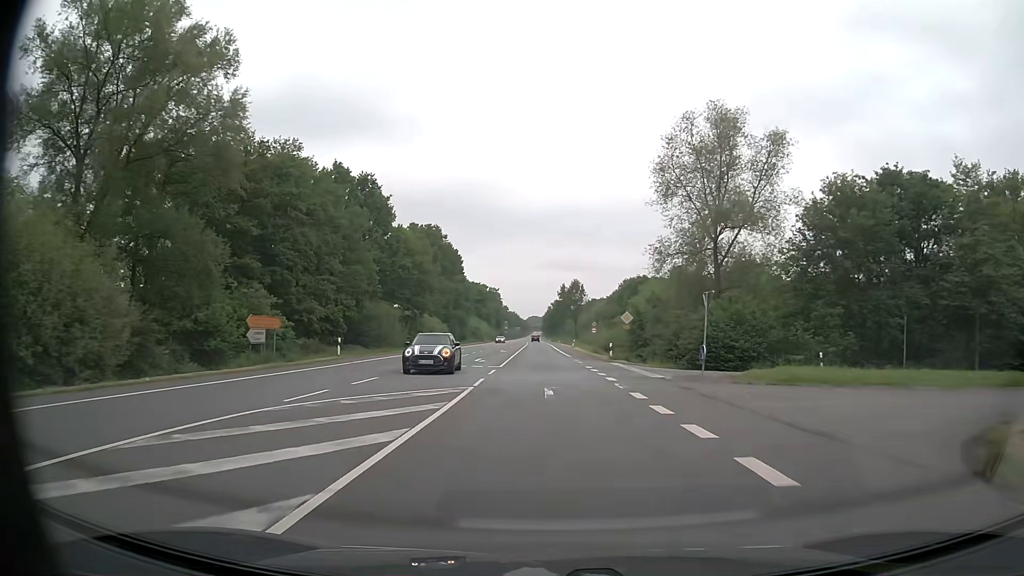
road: primary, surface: asphalt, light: Day
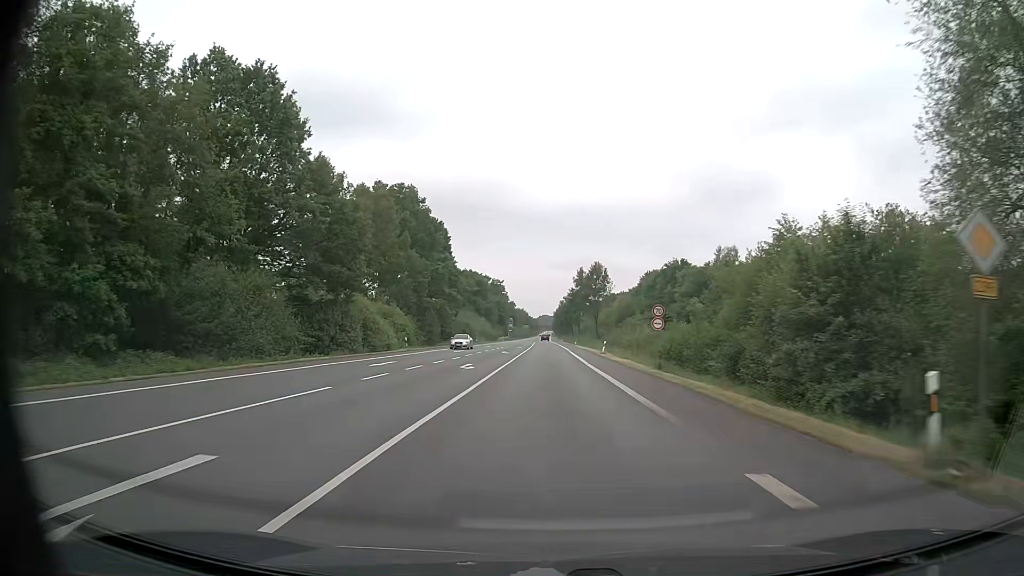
(-0.2, +33.9) m; -1°
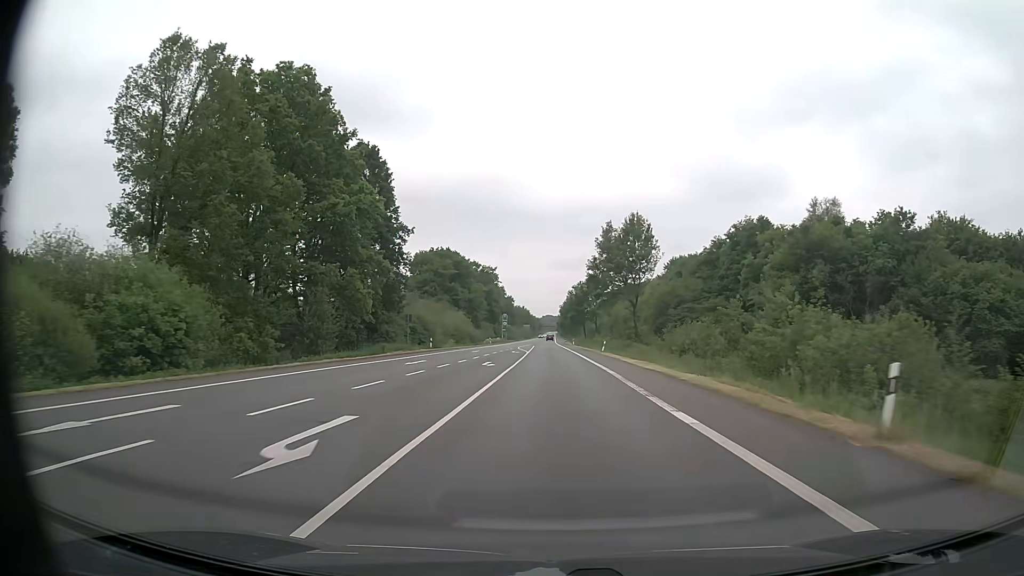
(-0.1, +45.2) m; 0°
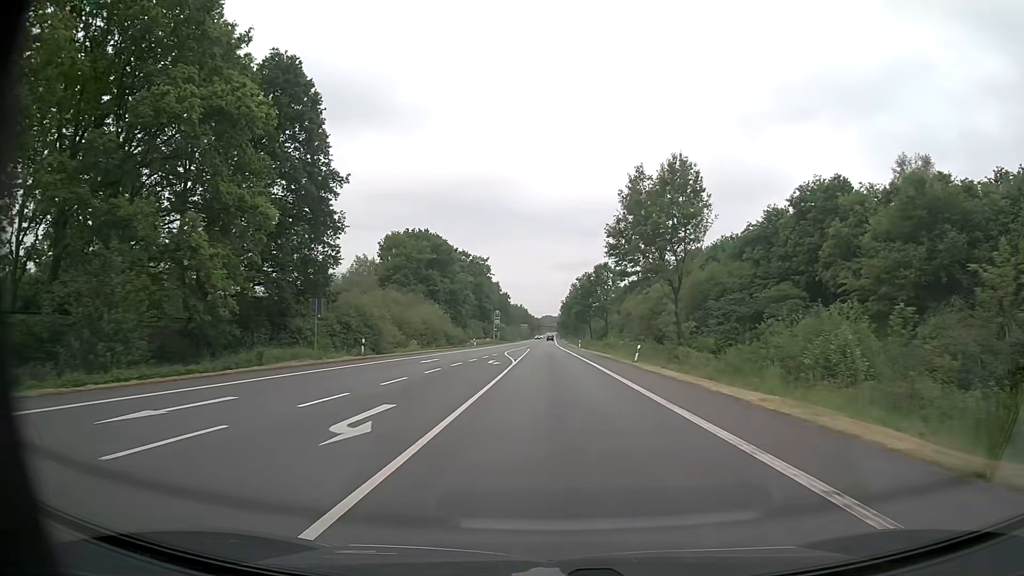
(0.0, +22.6) m; 0°
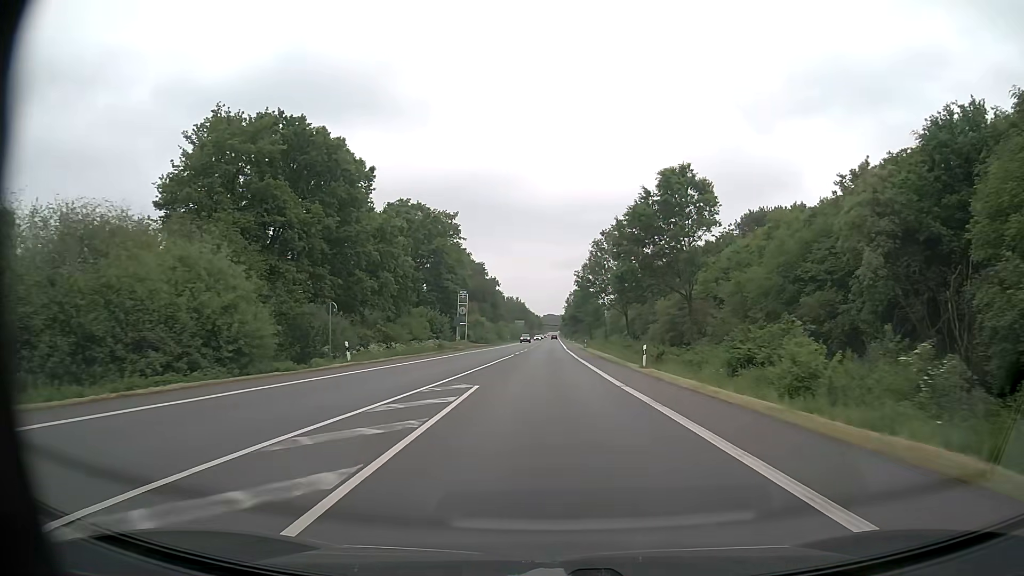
(0.0, +56.6) m; 0°
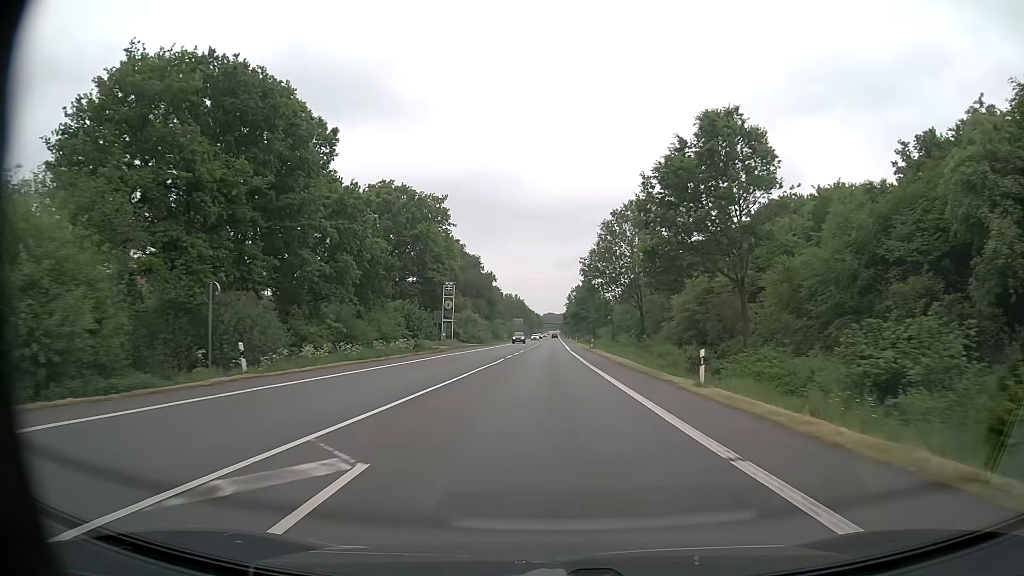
(0.0, +11.3) m; 0°
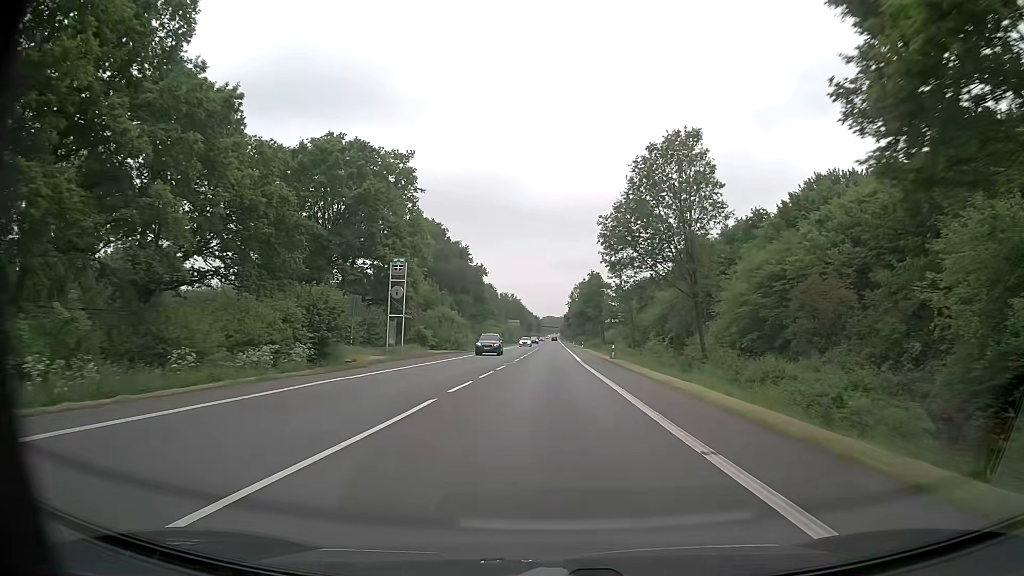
(0.0, +22.6) m; 0°
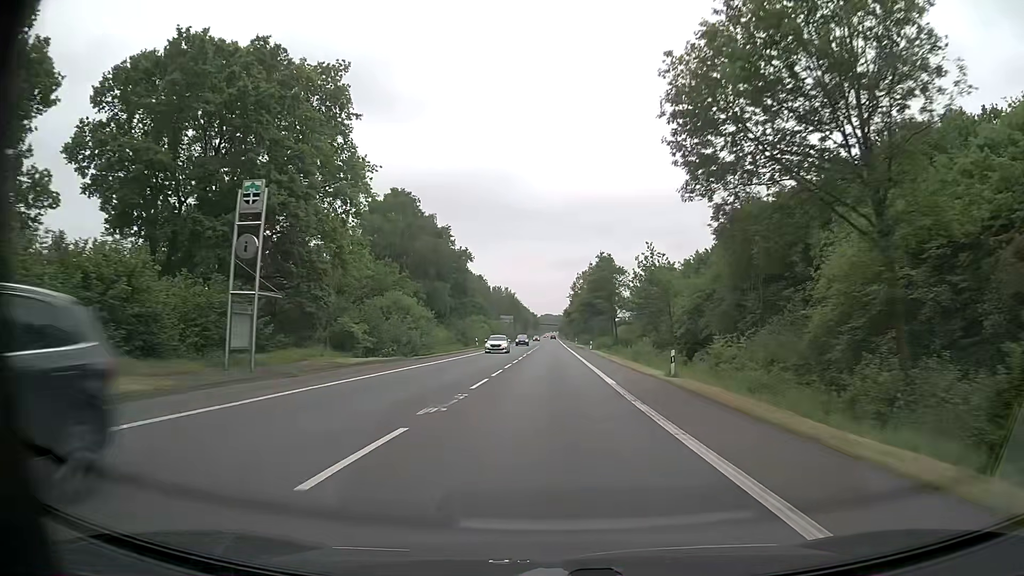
(+0.1, +22.6) m; 0°
(0, +10) (0, +20) (0, +30) (0, +40) (0, +50) (0, +60) (0, +70) (0, +80) (0, +90) (+1, +100) m
